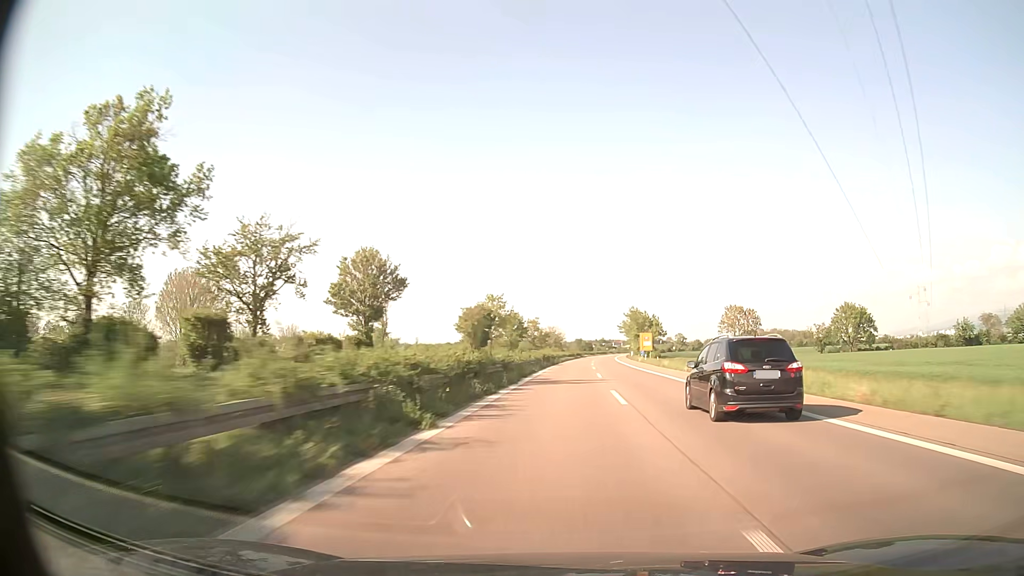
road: trunk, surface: asphalt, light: Day
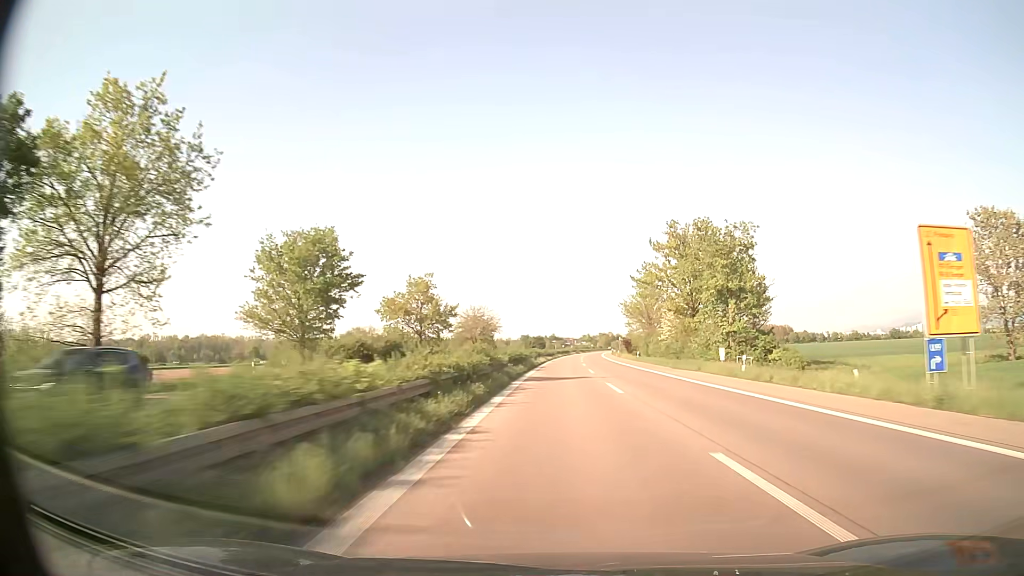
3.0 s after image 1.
(+4.2, +105.1) m; +4°
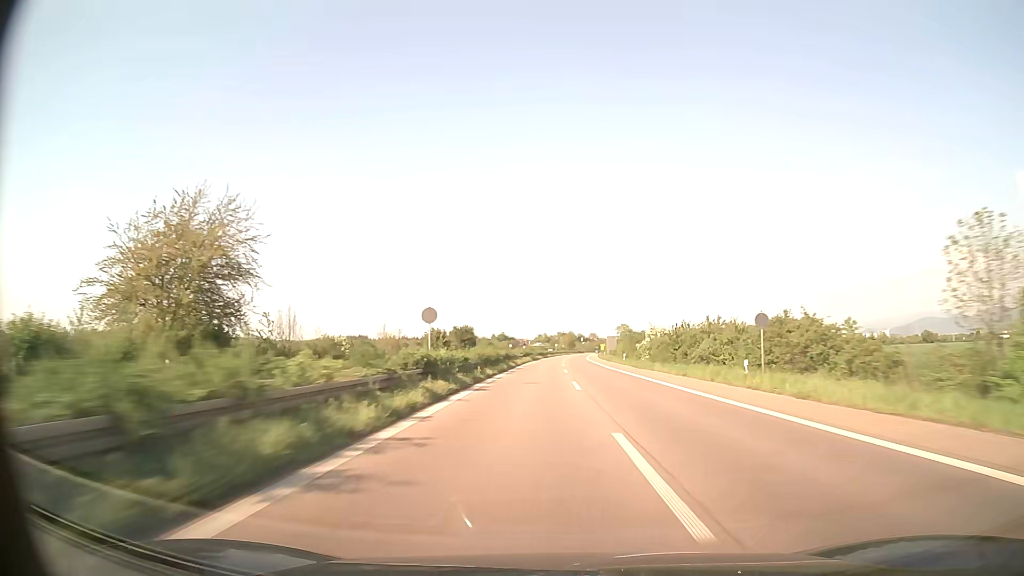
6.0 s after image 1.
(+3.2, +106.5) m; +4°
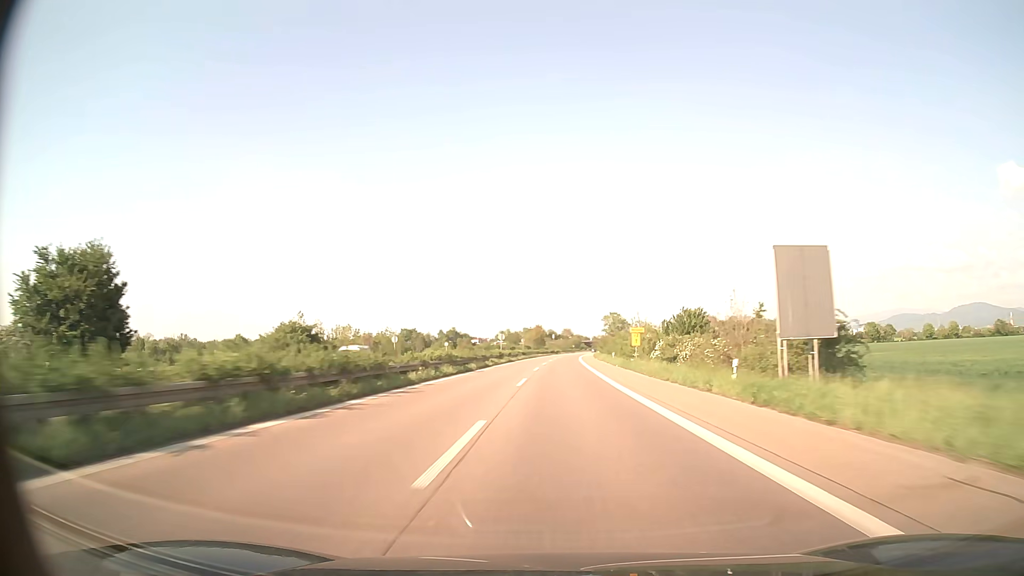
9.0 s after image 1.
(+3.3, +106.8) m; +3°
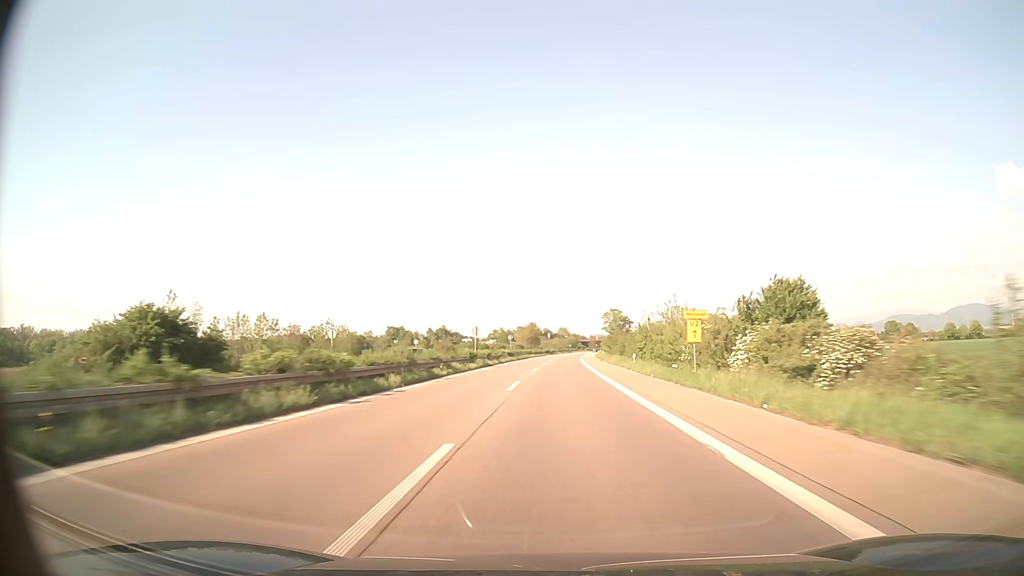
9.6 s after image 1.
(0.0, +21.3) m; 0°
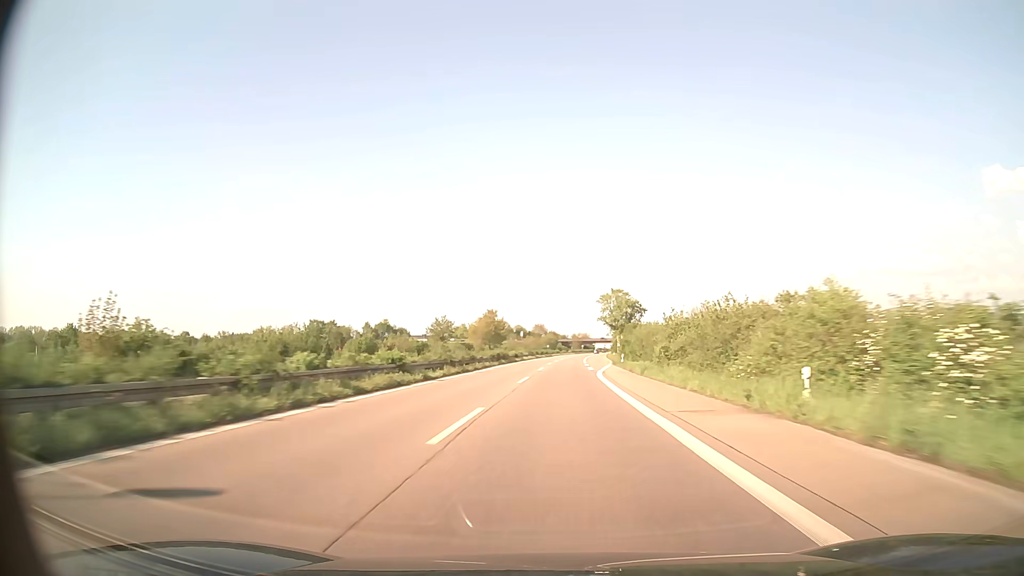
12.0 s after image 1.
(+1.5, +84.5) m; +2°
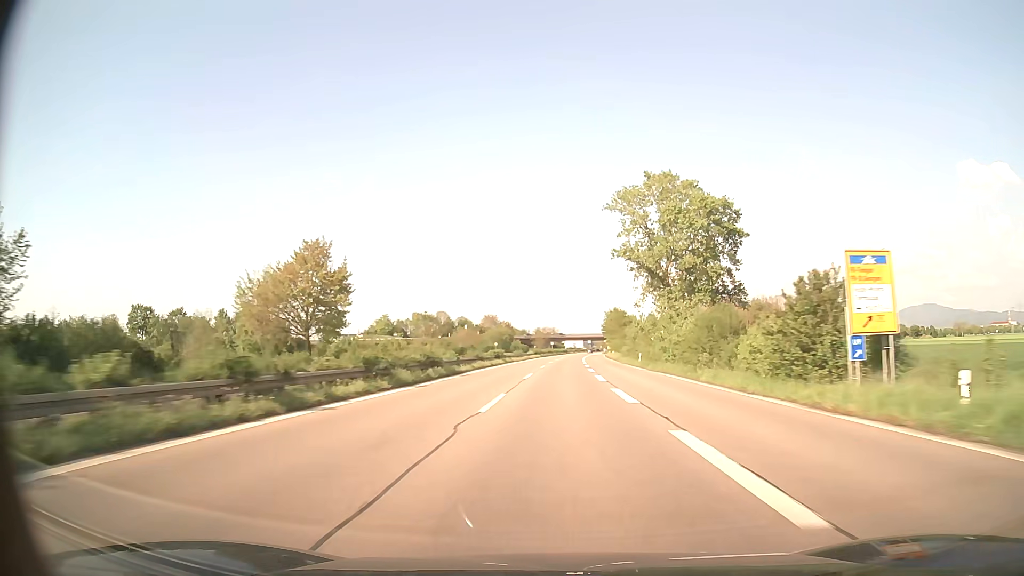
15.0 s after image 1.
(+2.8, +103.8) m; +3°
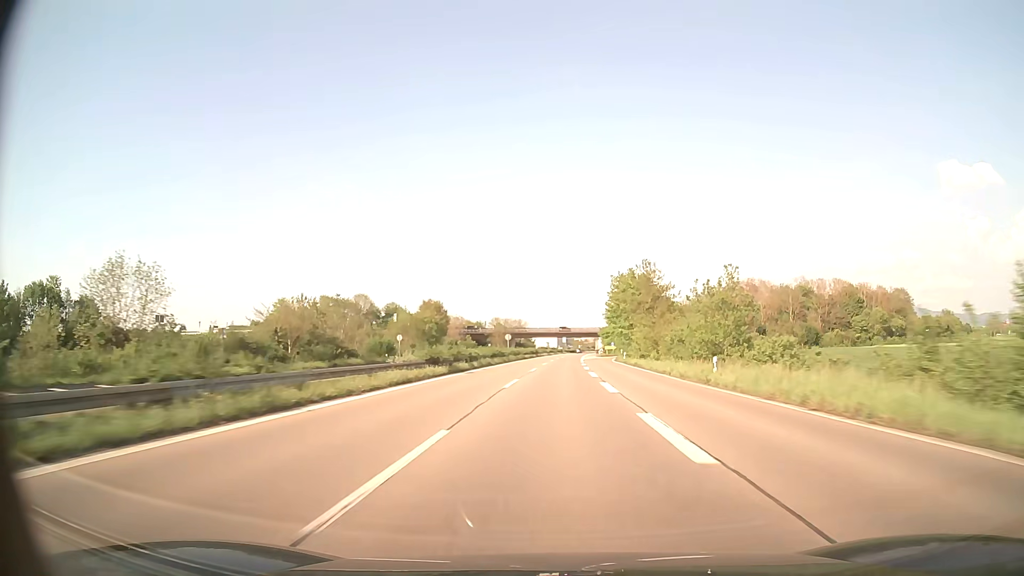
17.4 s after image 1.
(+1.8, +81.5) m; +2°
(0, +10) (0, +20) (0, +30) (0, +40) (+1, +50) (+1, +60) (+1, +70) (+1, +80) (+1, +90) (+2, +100) m
